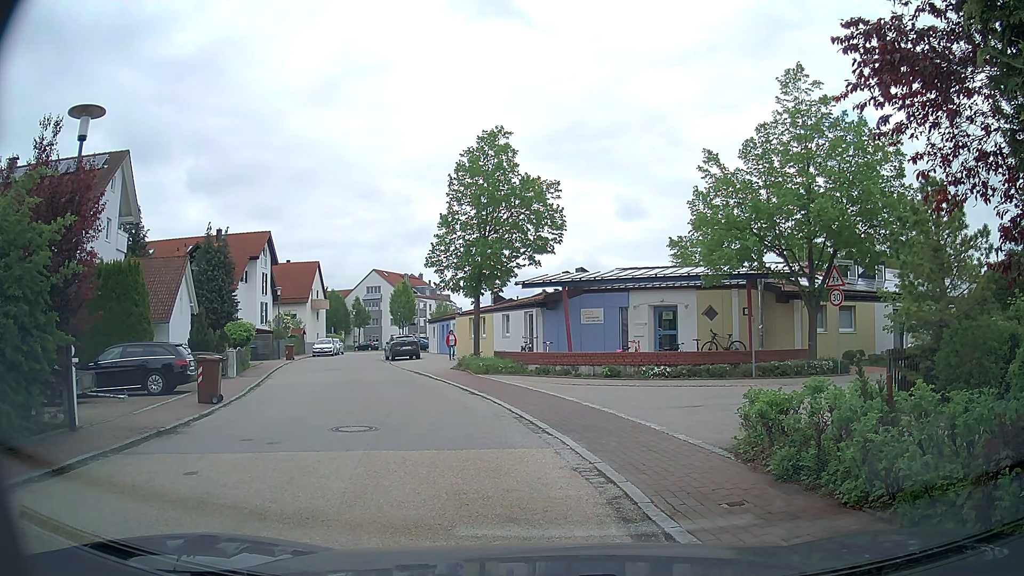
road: residential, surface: asphalt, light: Day
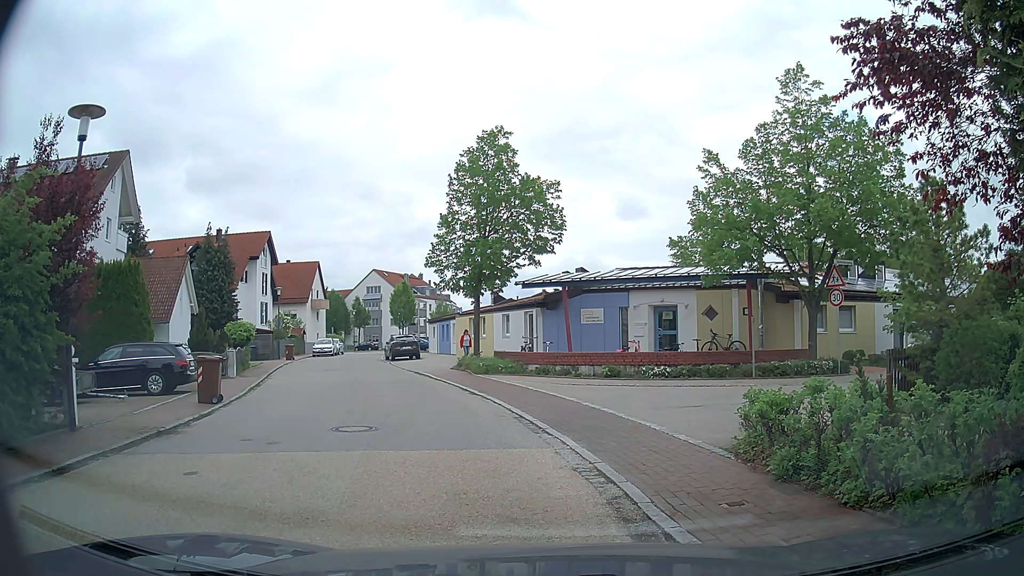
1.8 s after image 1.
(0.0, 0.0) m; 0°
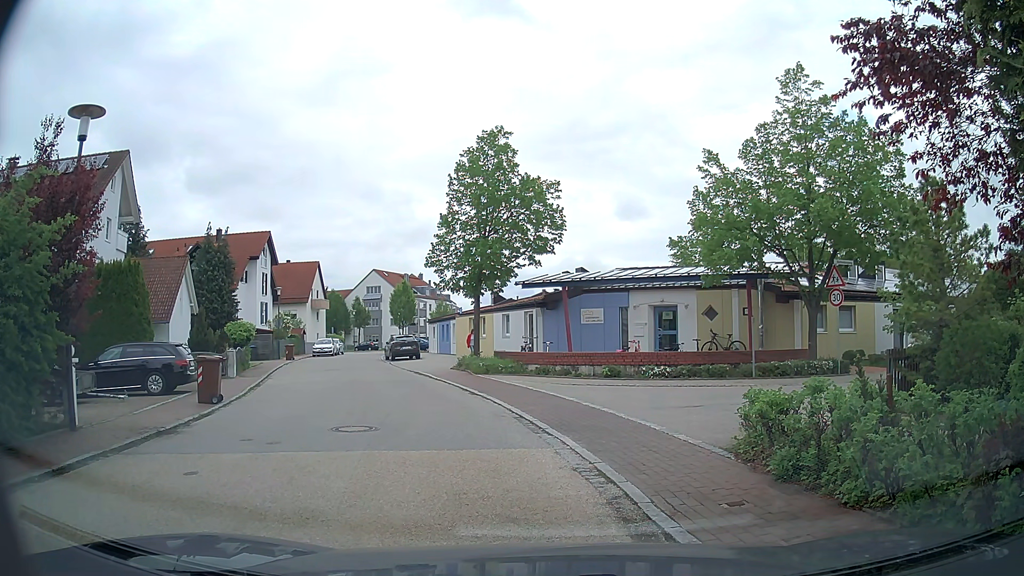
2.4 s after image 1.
(0.0, 0.0) m; 0°
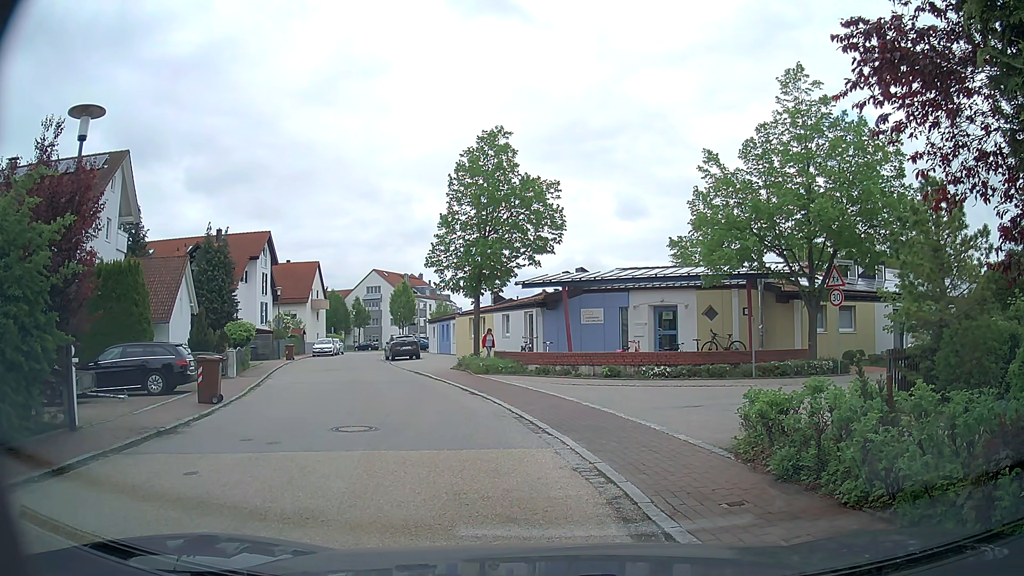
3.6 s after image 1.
(0.0, 0.0) m; 0°
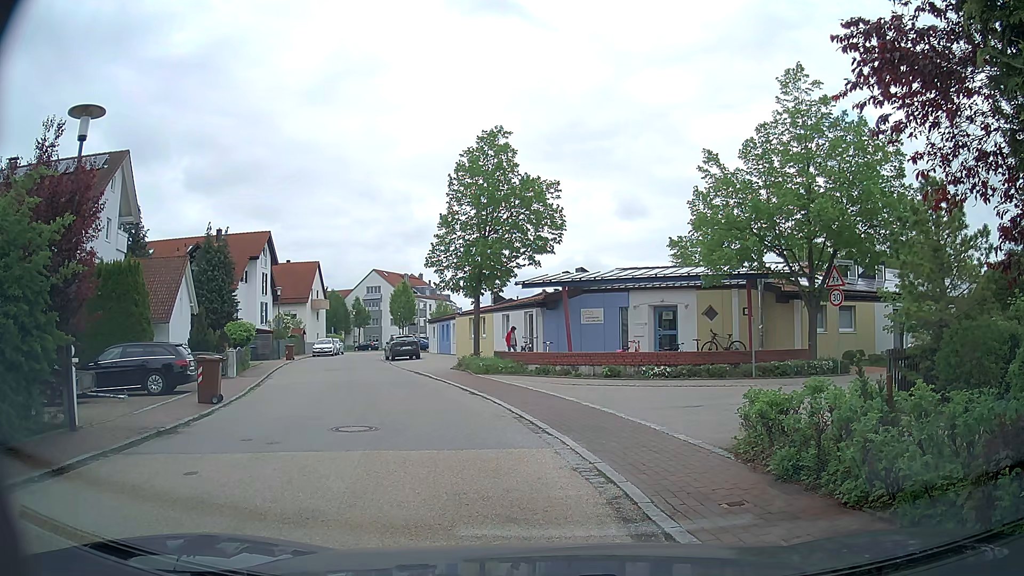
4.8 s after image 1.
(0.0, 0.0) m; 0°
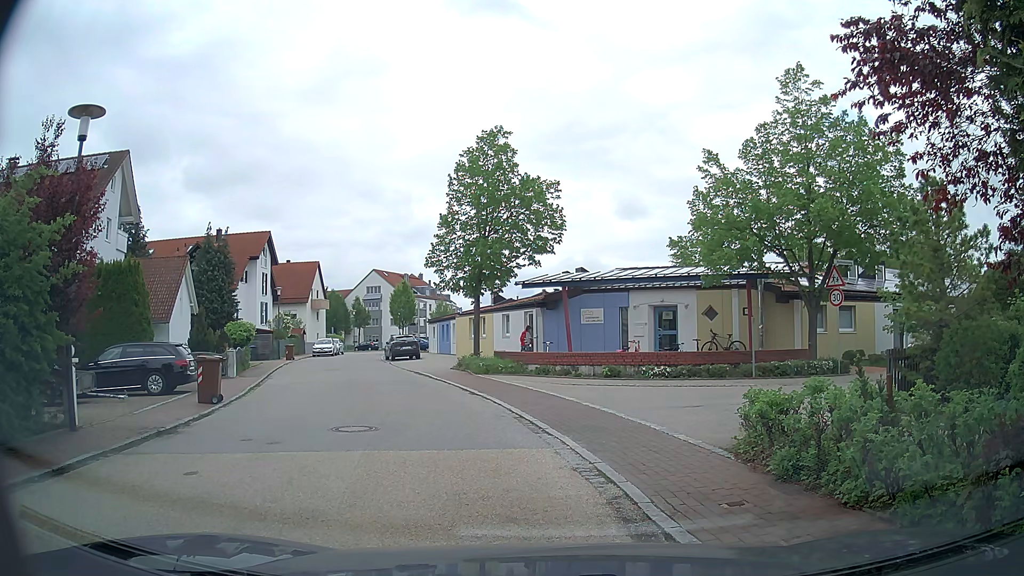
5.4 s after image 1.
(0.0, 0.0) m; 0°
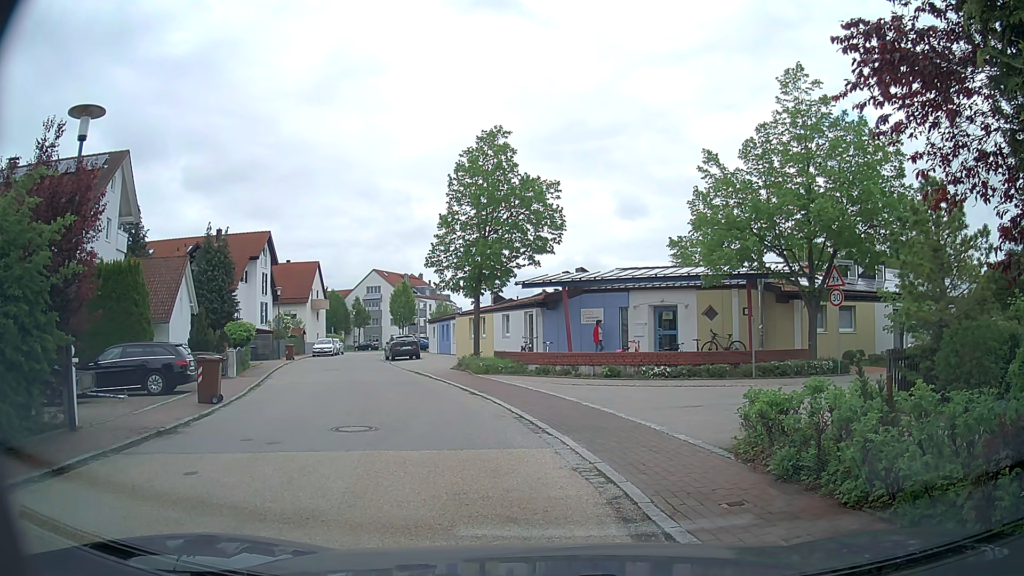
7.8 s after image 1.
(0.0, 0.0) m; 0°
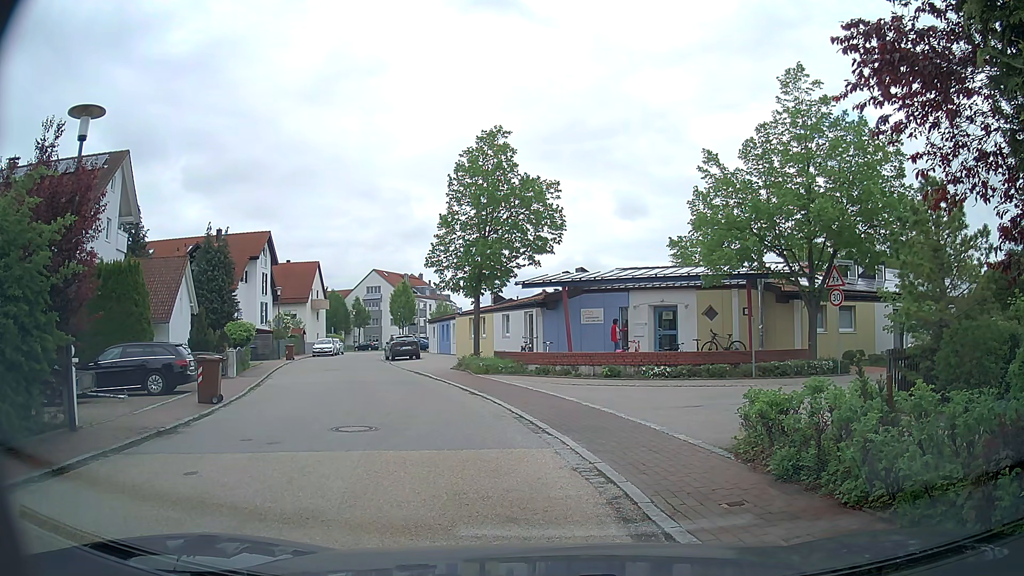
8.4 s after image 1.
(0.0, 0.0) m; 0°
